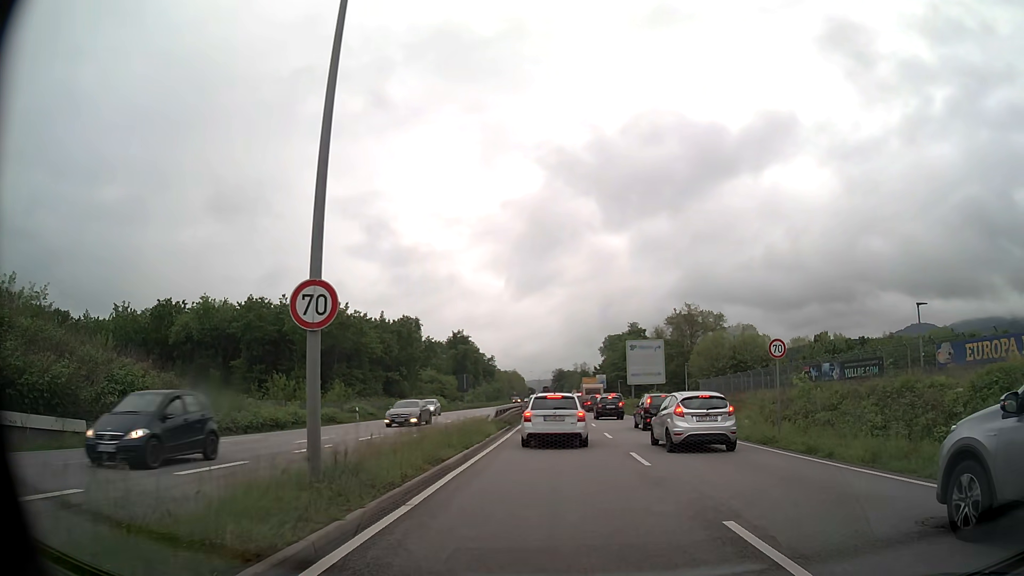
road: primary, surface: asphalt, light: Day
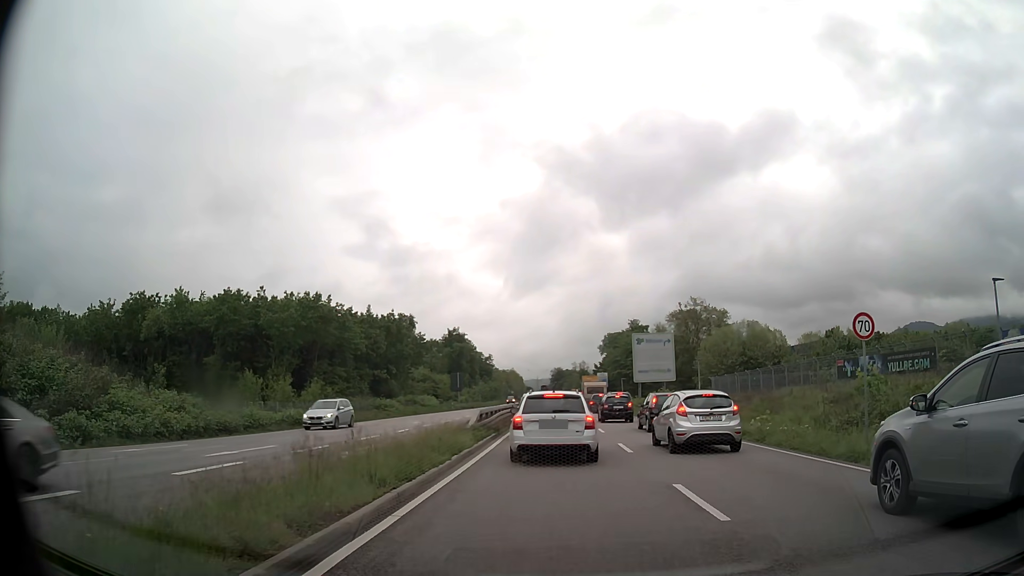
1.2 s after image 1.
(0.0, +5.9) m; 0°
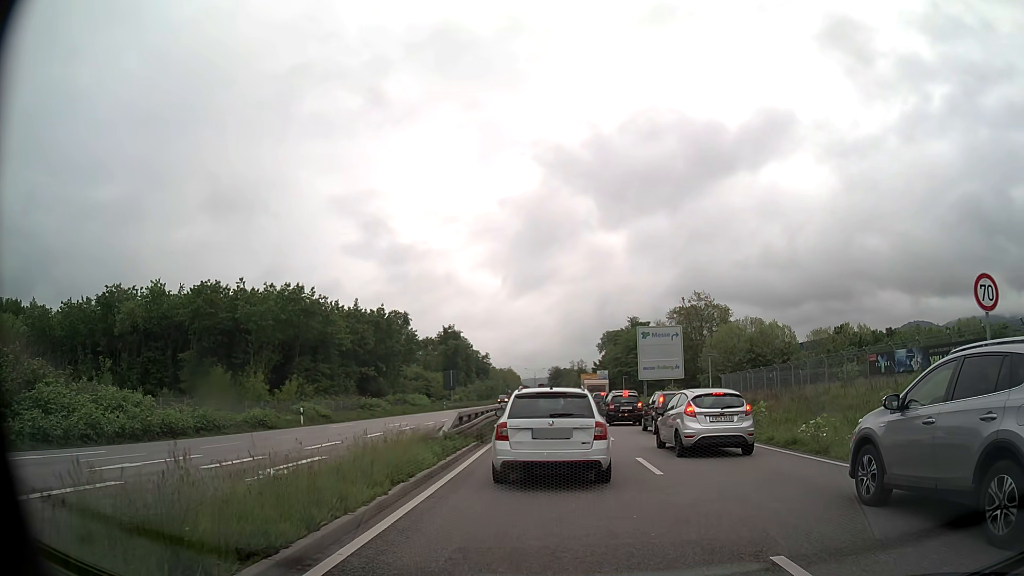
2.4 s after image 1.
(0.0, +4.6) m; 0°
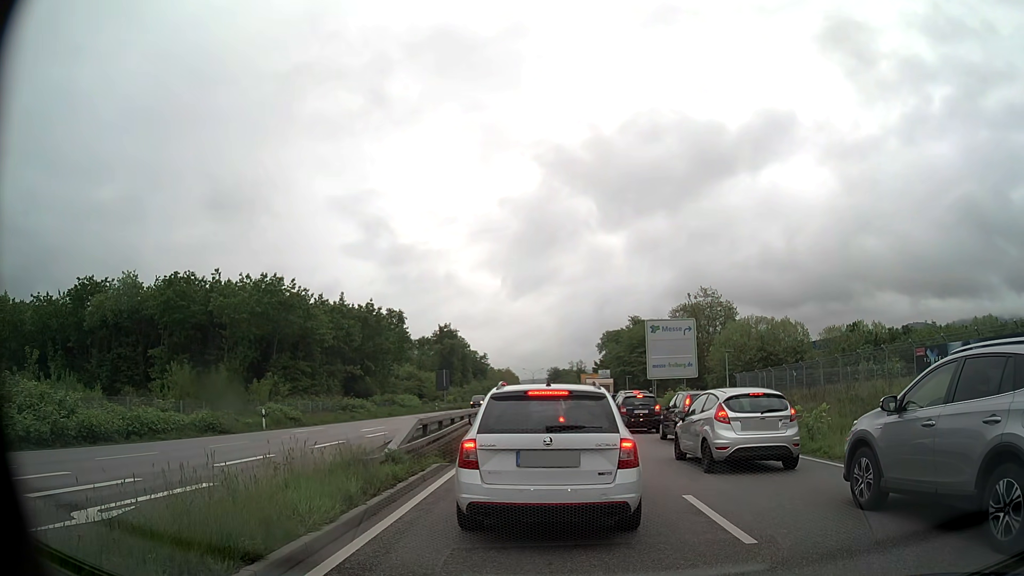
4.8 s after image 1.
(0.0, +5.1) m; 0°
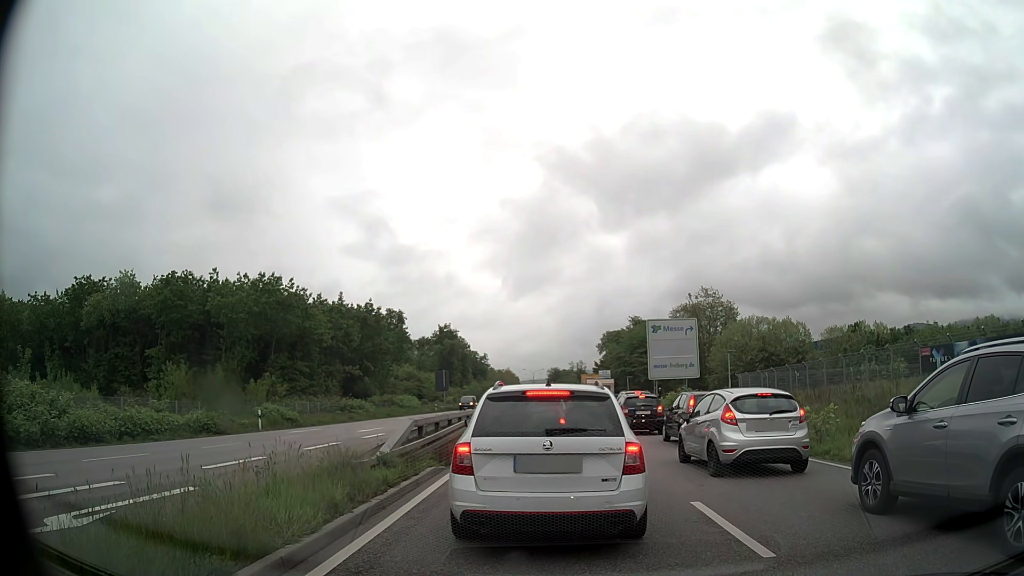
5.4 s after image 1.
(0.0, +0.5) m; 0°
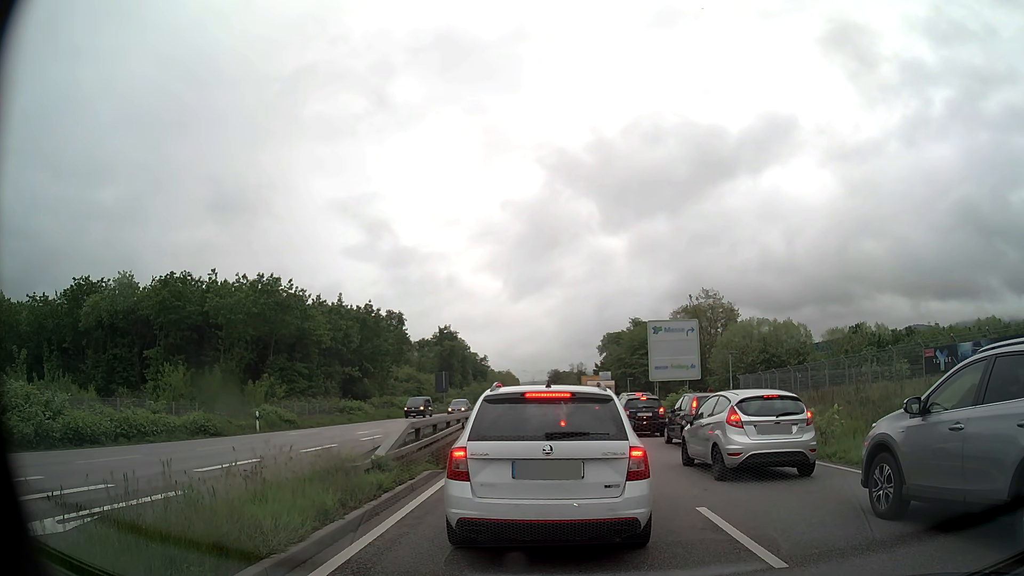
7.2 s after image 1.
(0.0, +0.4) m; 0°
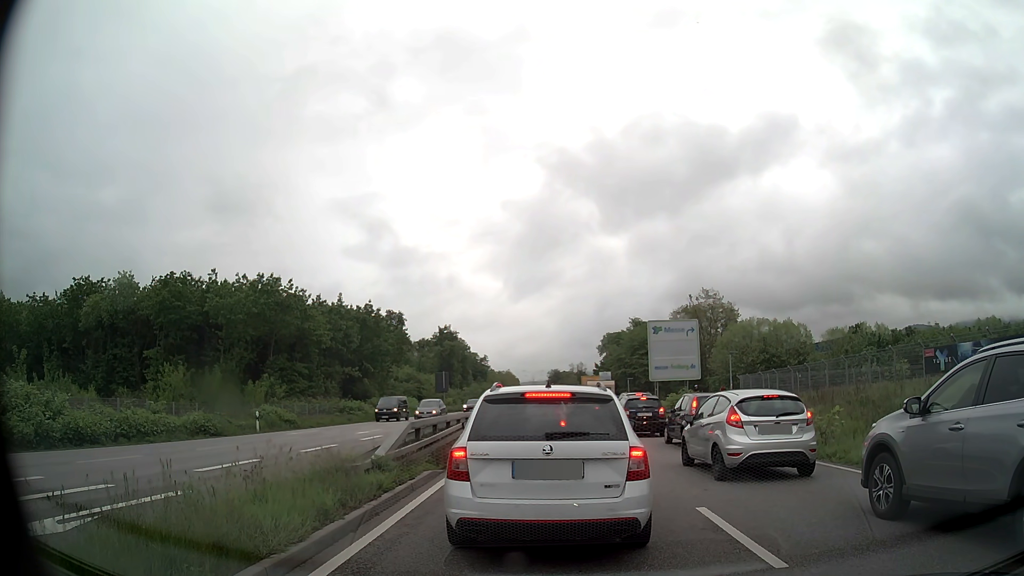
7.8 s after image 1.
(0.0, 0.0) m; 0°
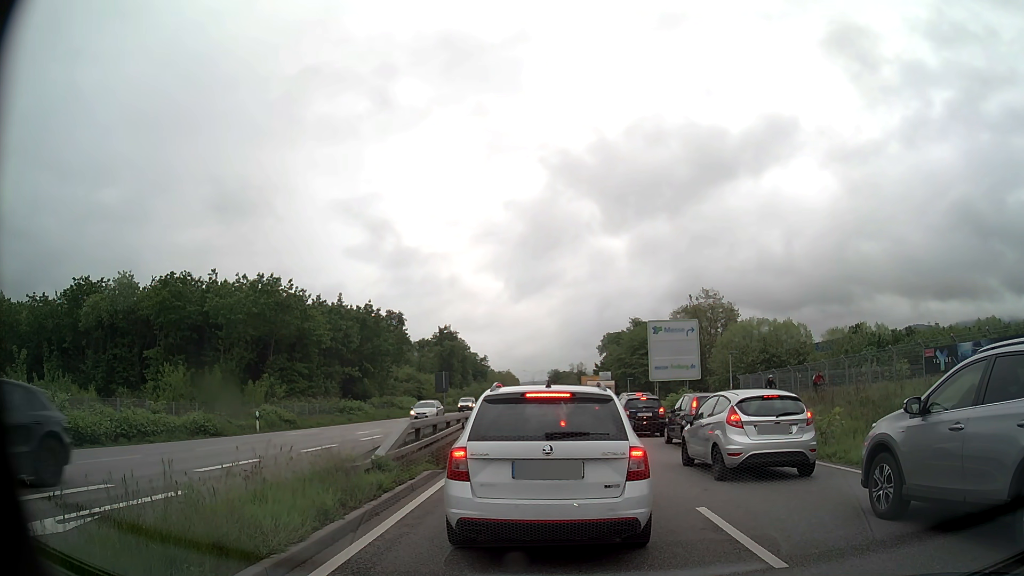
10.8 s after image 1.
(0.0, 0.0) m; 0°
